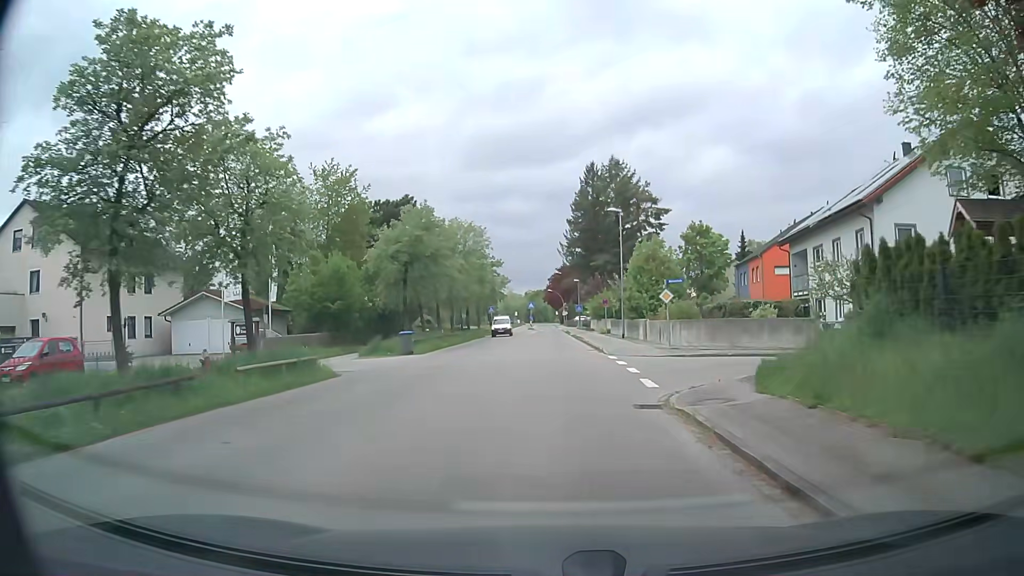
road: tertiary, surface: asphalt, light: Day
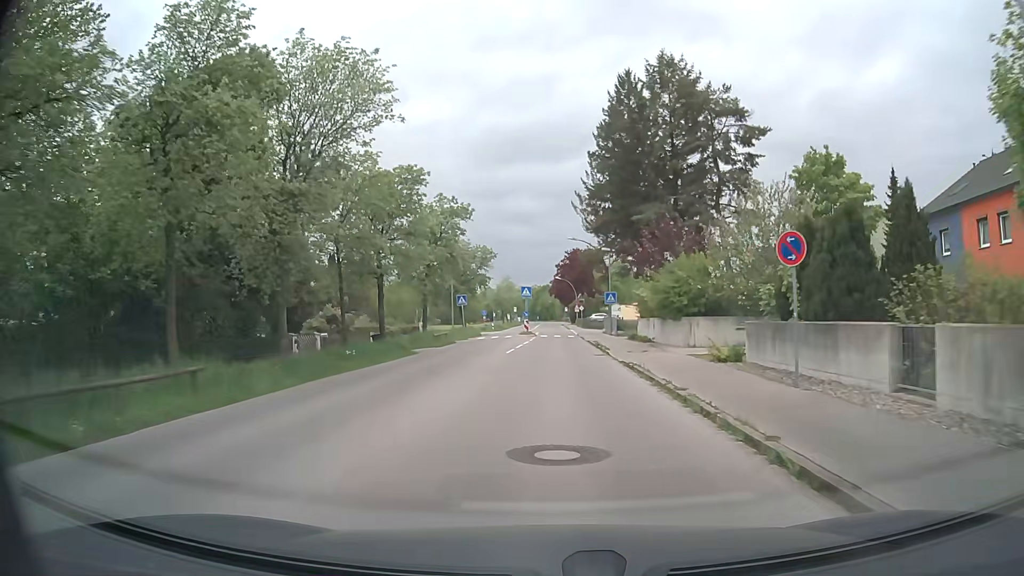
(+0.3, +35.9) m; 0°
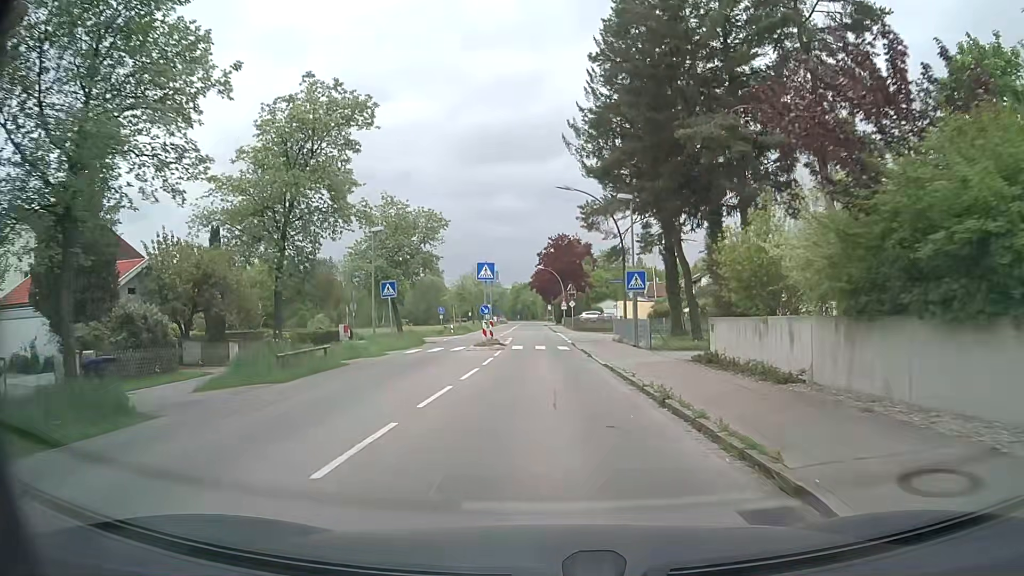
(+0.1, +20.6) m; +1°
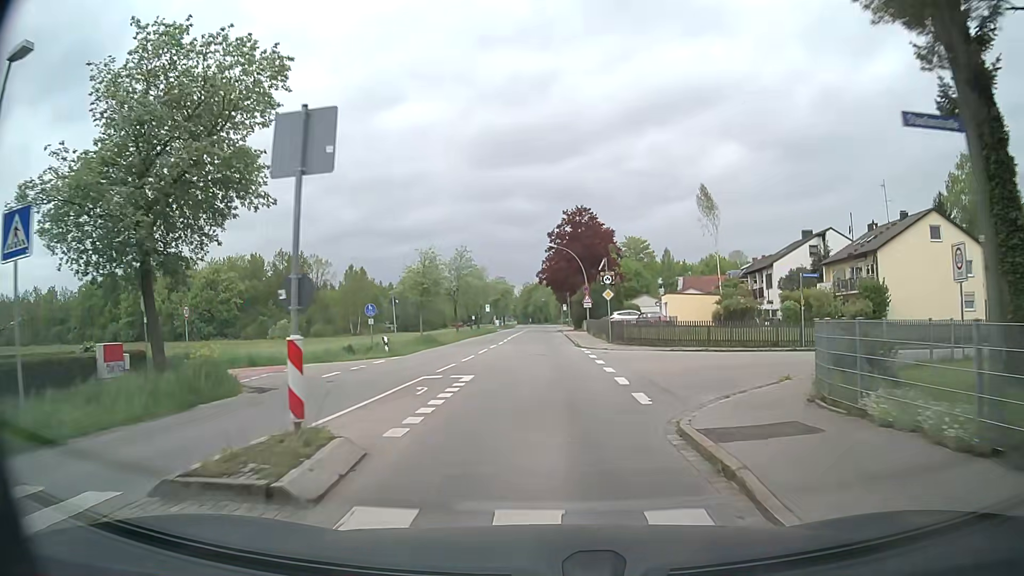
(-0.1, +27.0) m; -2°
(0, +10) (0, +20) (0, +30) (0, +40) (0, +50) (0, +60) (0, +70) (0, +80) (0, +90) (0, +100) m
